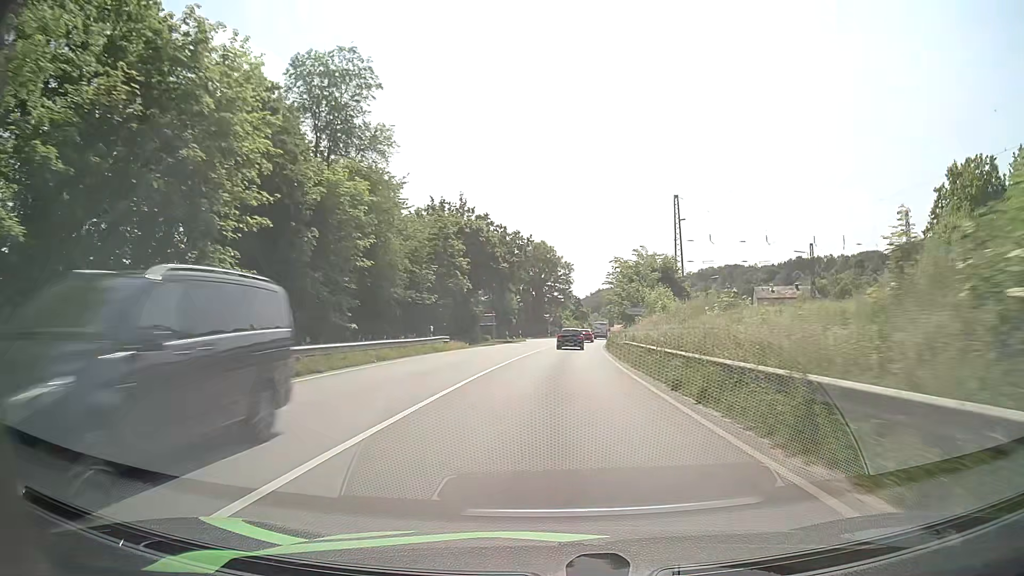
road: primary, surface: asphalt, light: Day
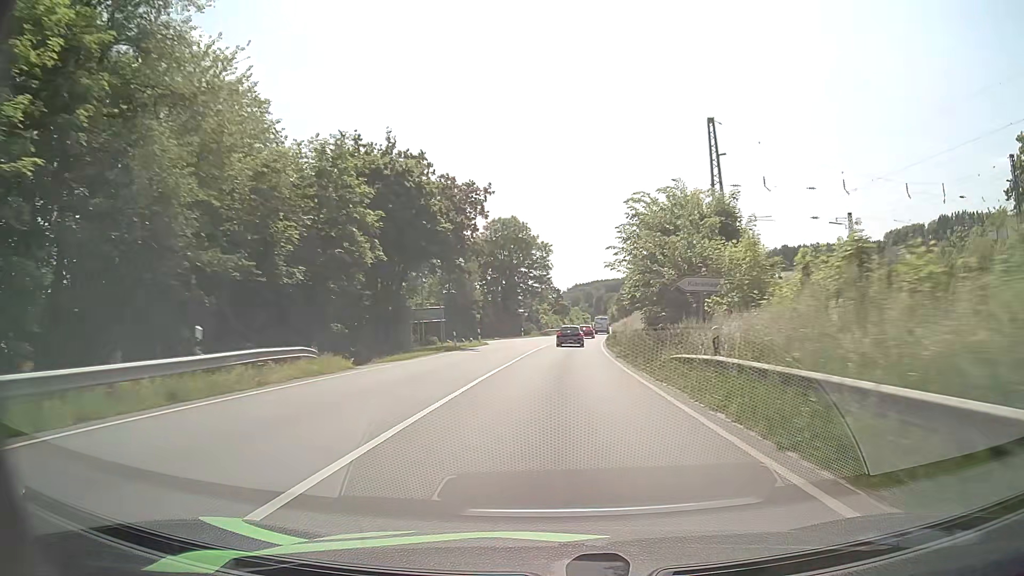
(+0.3, +23.1) m; +2°
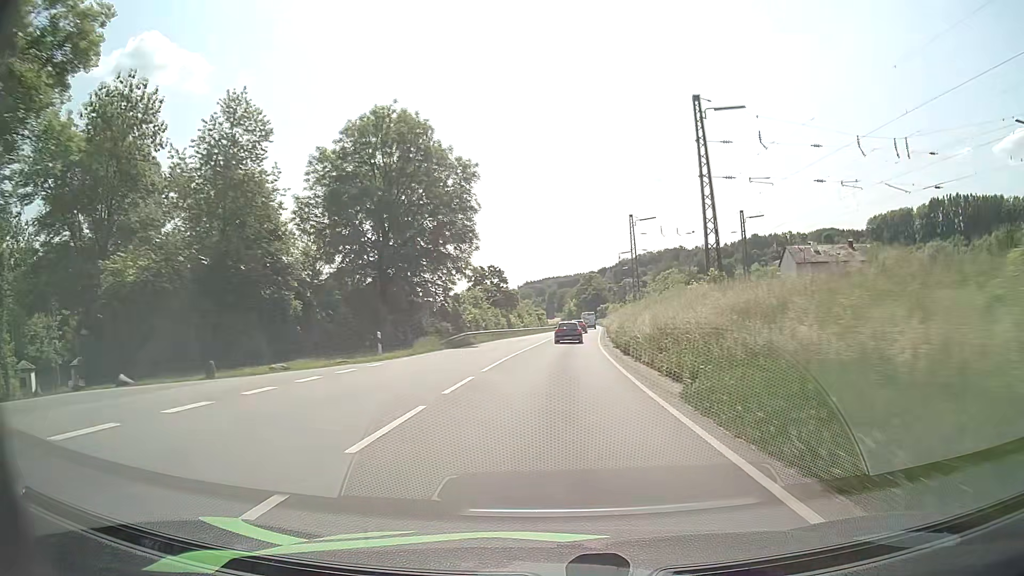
(+1.9, +47.7) m; +4°
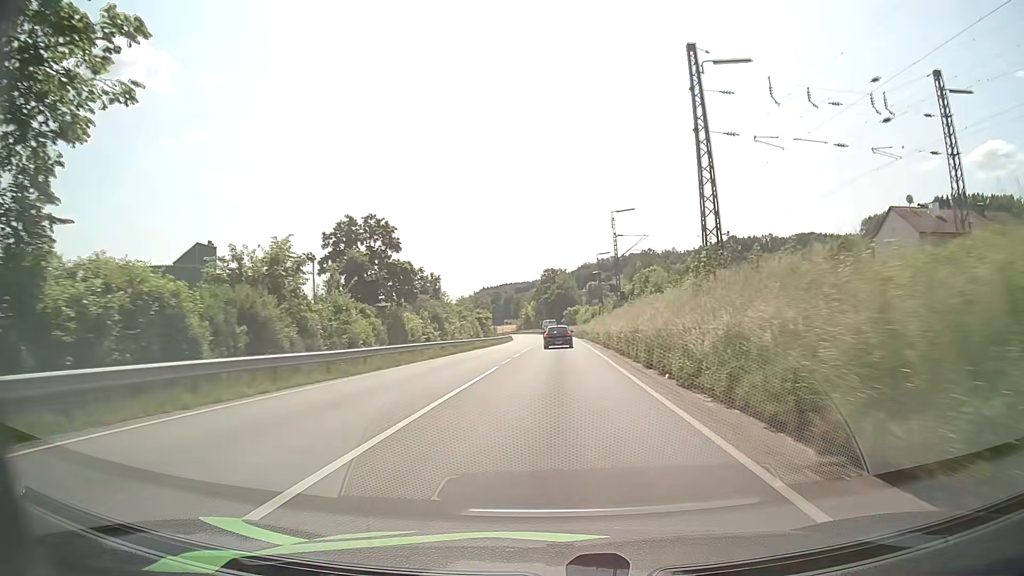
(+1.6, +48.2) m; +3°
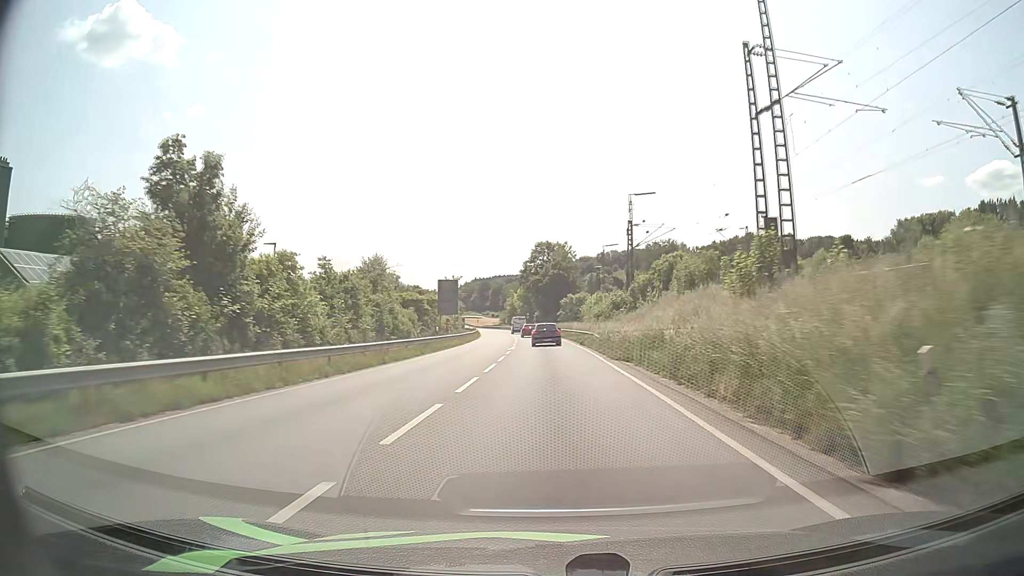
(+0.6, +48.0) m; +1°
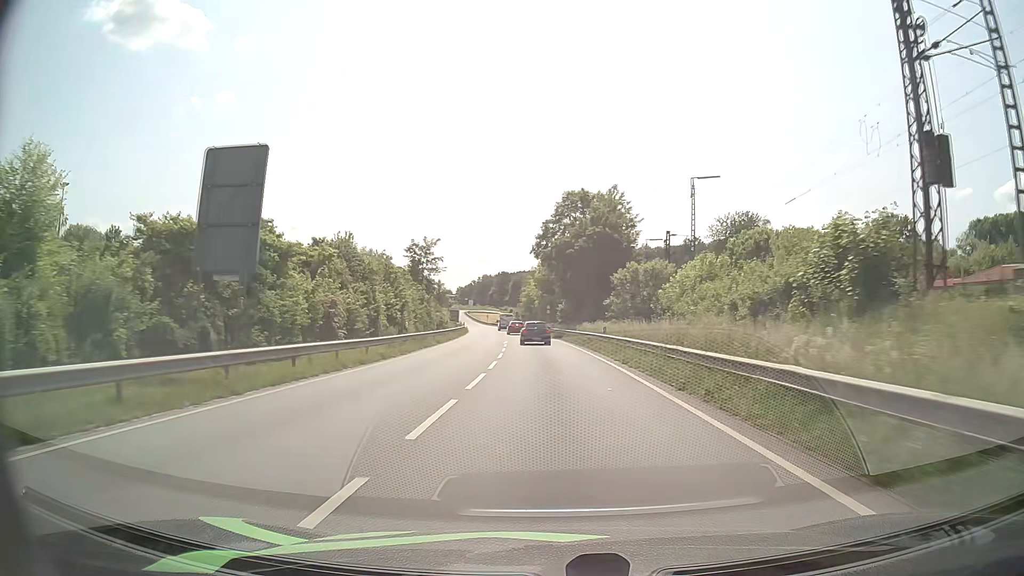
(-0.8, +47.7) m; -2°
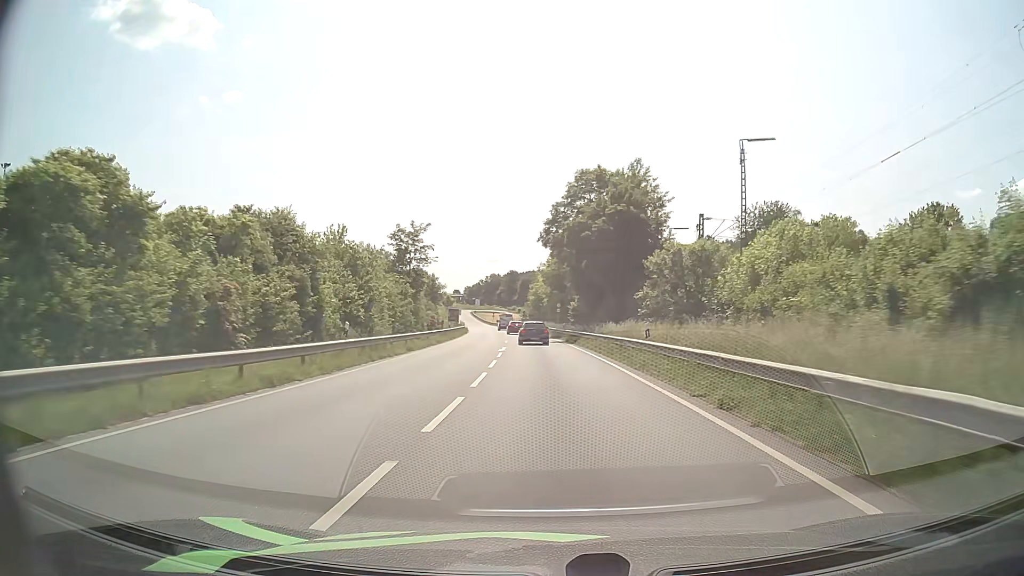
(-0.1, +11.5) m; -1°
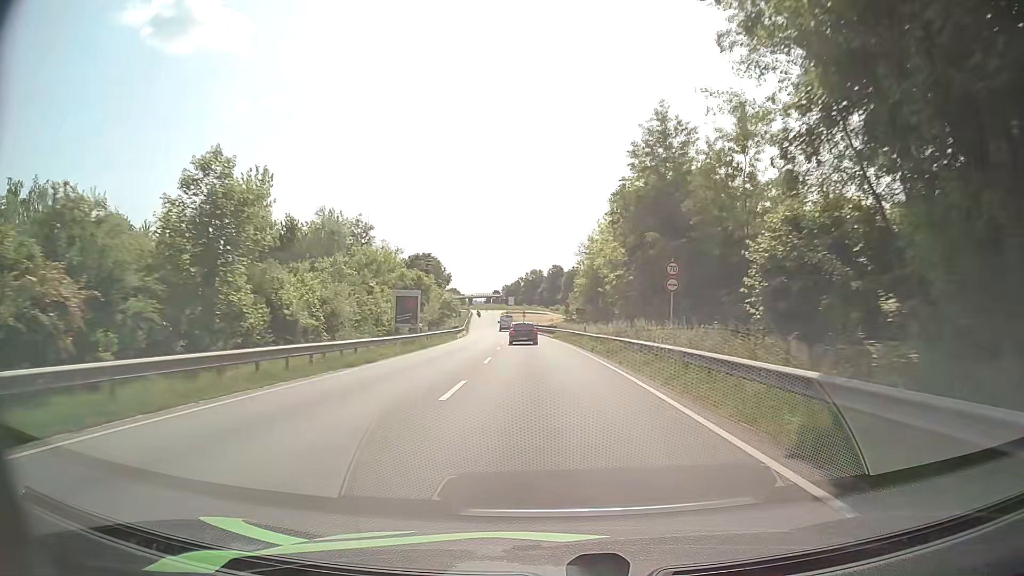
(-1.8, +57.1) m; -4°
(0, +10) (0, +20) (-1, +30) (-1, +40) (-2, +50) (-3, +60) (-3, +70) (-4, +80) (-5, +90) (-6, +100) m
